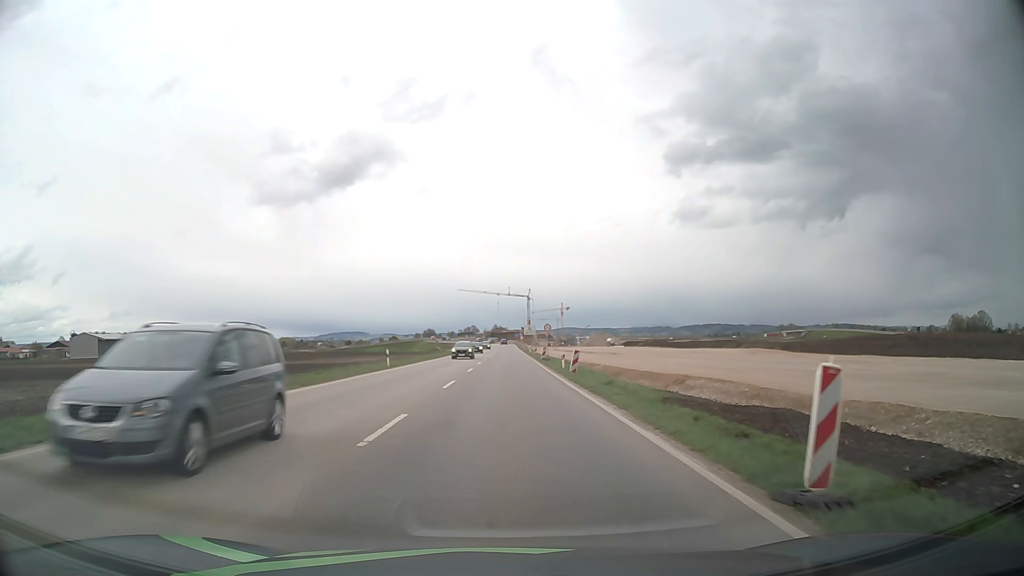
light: Day
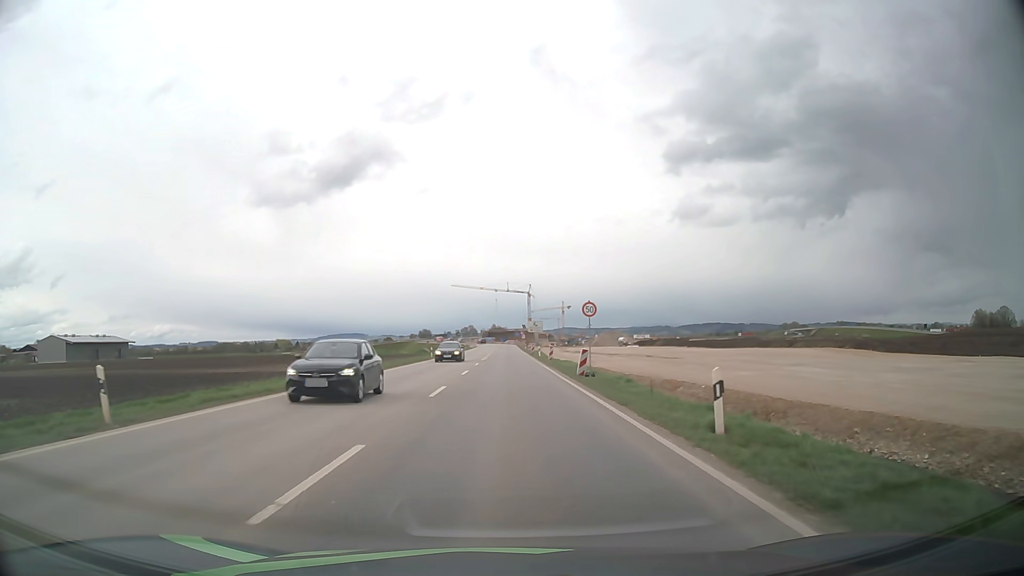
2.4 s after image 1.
(+0.1, +27.9) m; 0°
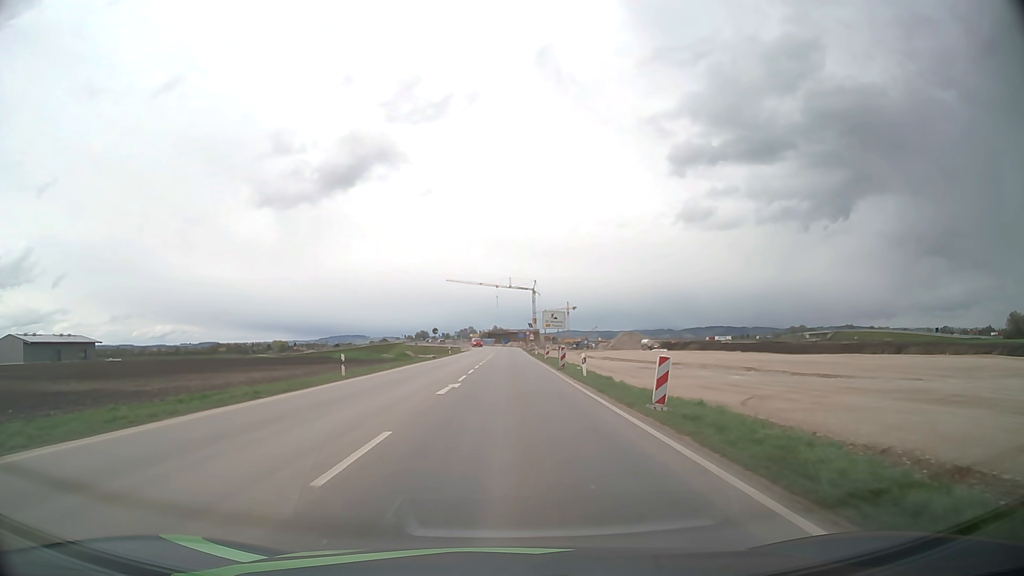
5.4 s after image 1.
(-0.1, +34.5) m; 0°
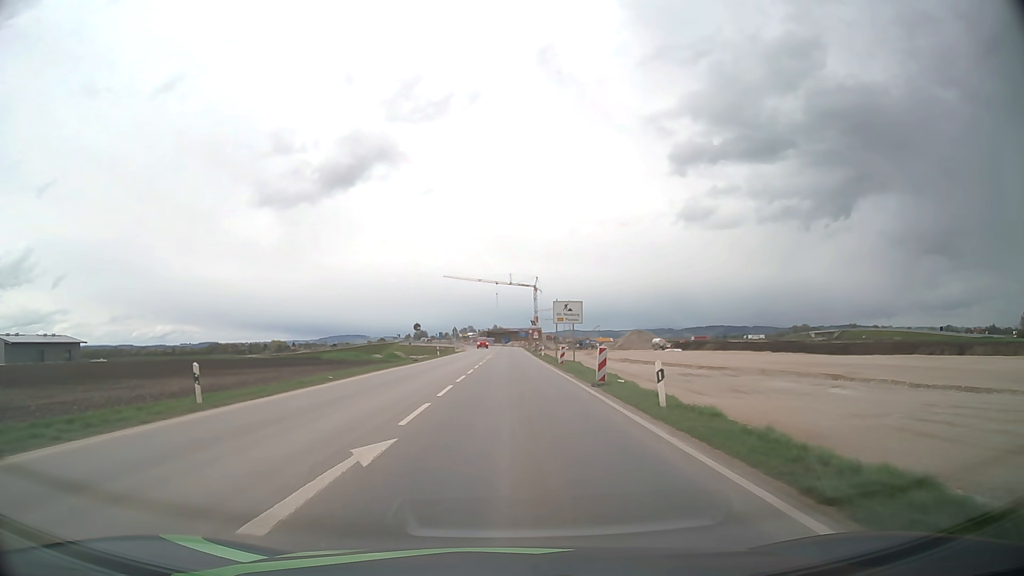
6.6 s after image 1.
(0.0, +13.8) m; 0°
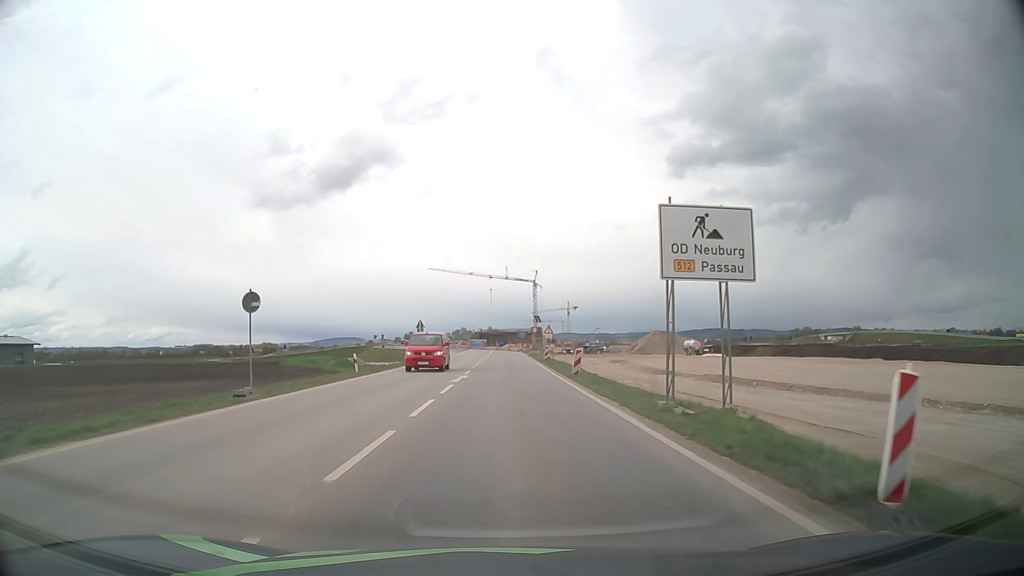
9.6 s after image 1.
(+0.1, +34.6) m; 0°
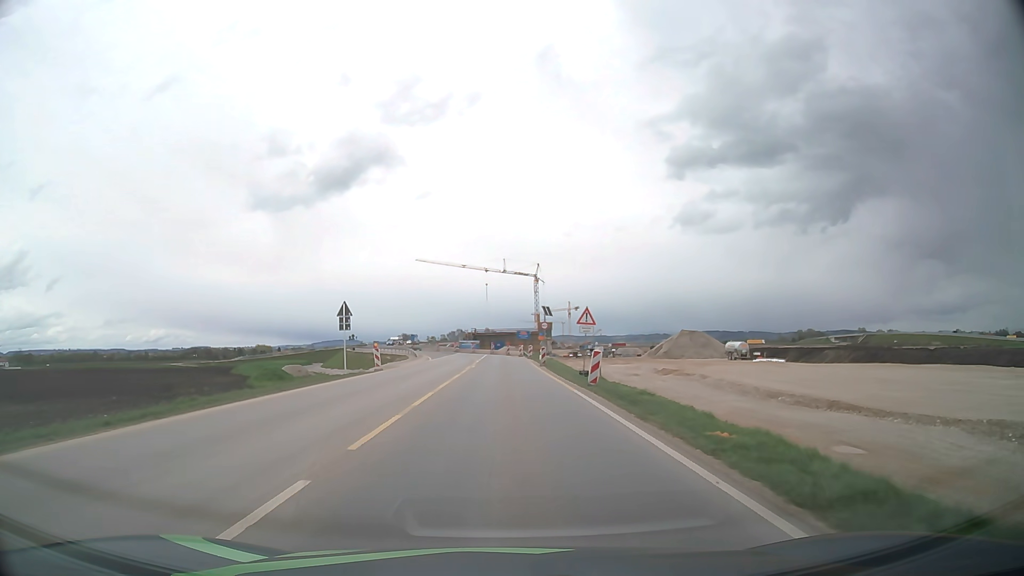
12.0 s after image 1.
(0.0, +28.1) m; 0°
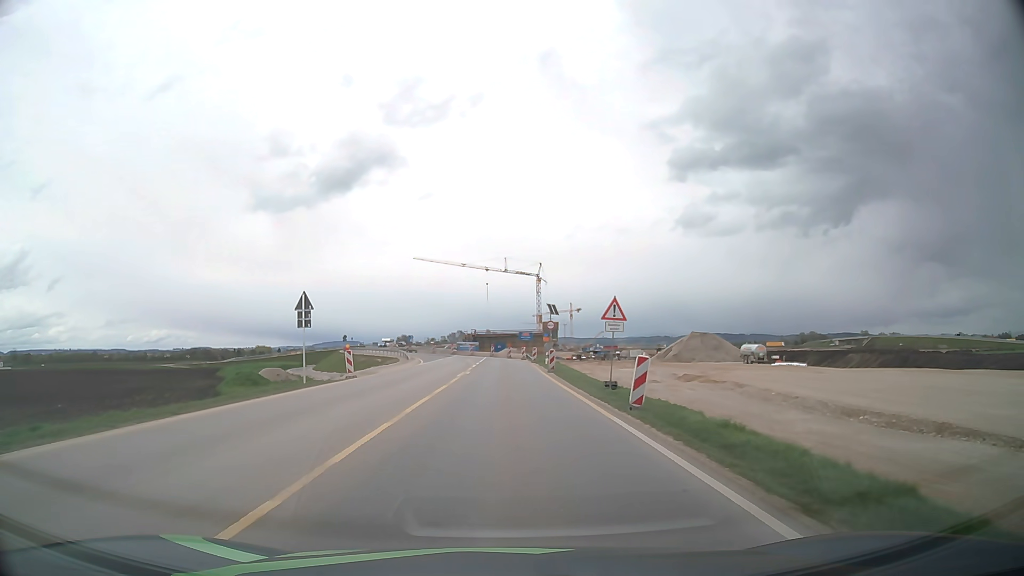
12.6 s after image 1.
(0.0, +7.0) m; 0°
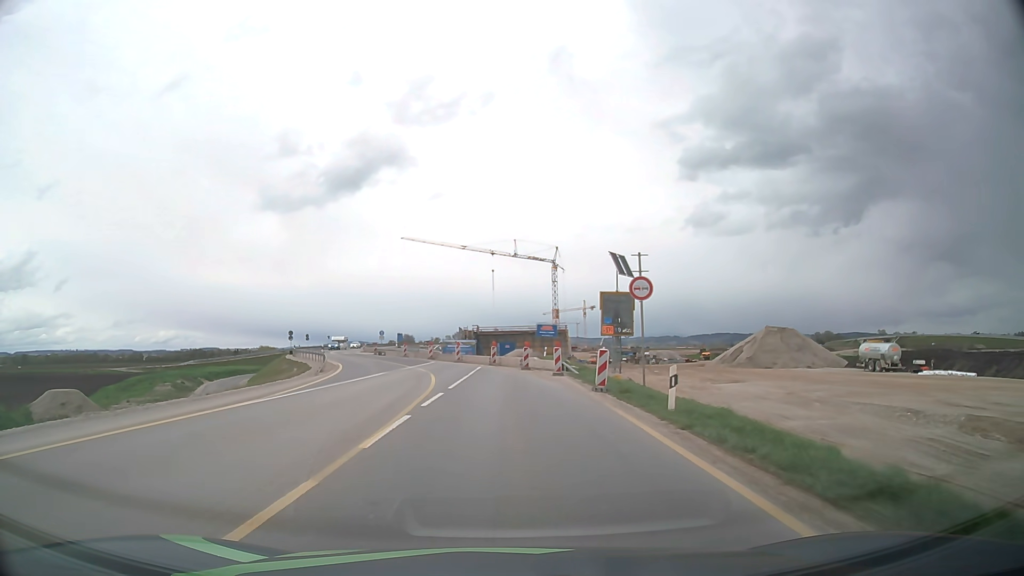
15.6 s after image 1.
(-0.2, +35.0) m; -1°
(0, +10) (-1, +20) (-2, +30) (-4, +40) (-6, +49) (-10, +59) (-13, +68) (-17, +77) (-20, +87) (-23, +96) m
